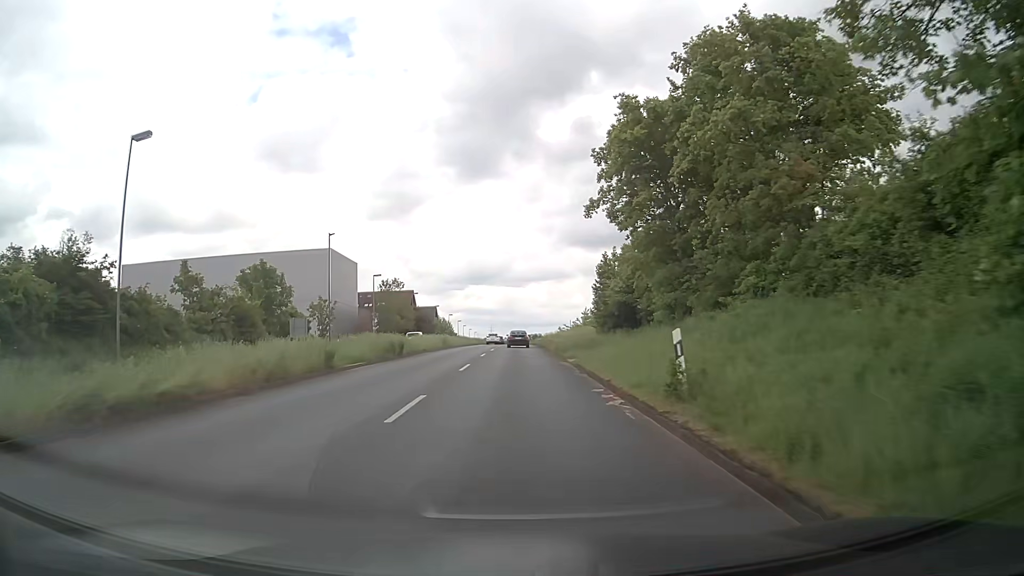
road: primary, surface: asphalt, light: Day
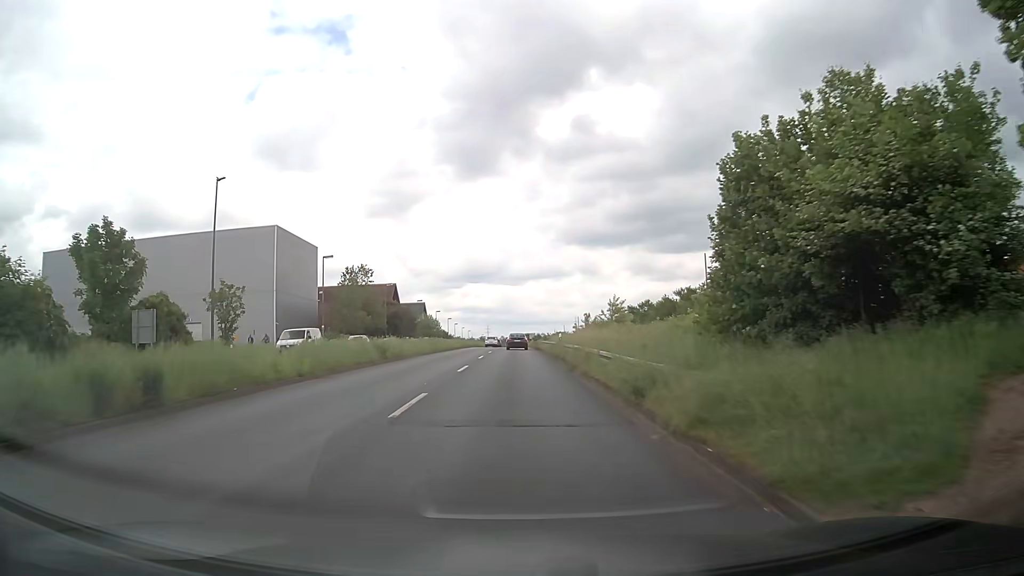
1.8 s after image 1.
(0.0, +23.5) m; 0°
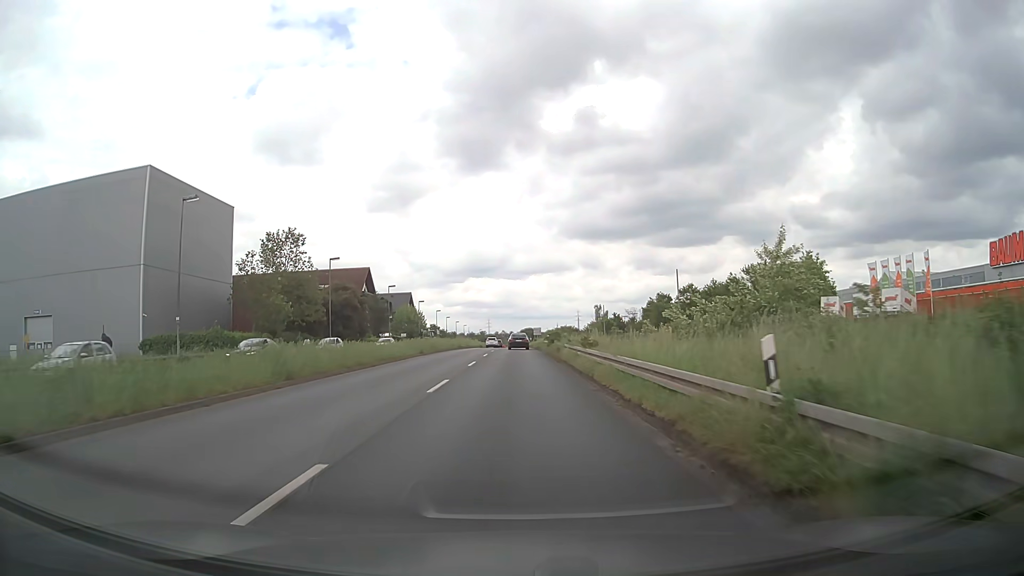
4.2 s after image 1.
(+0.2, +31.6) m; 0°
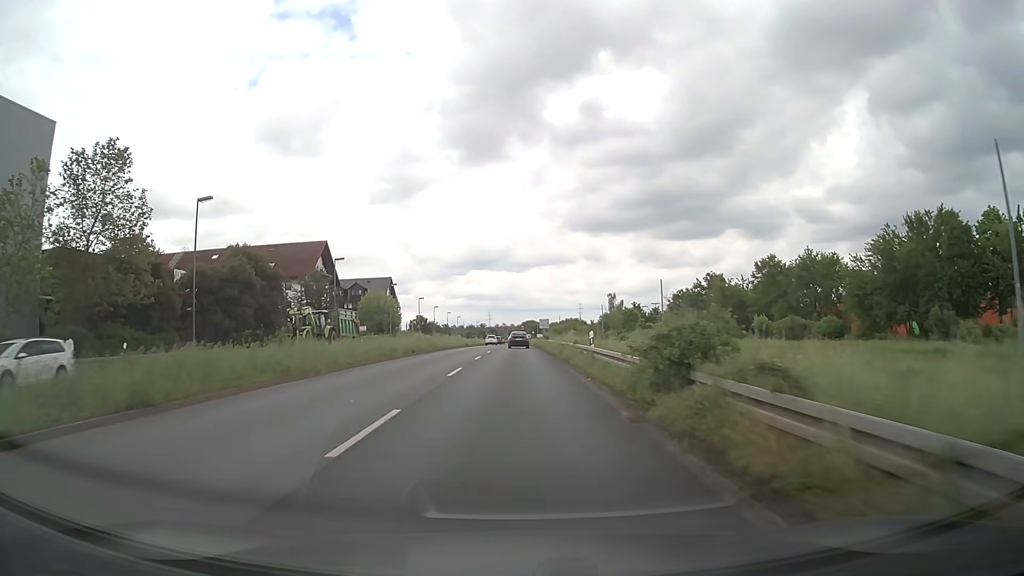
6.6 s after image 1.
(0.0, +32.0) m; 0°
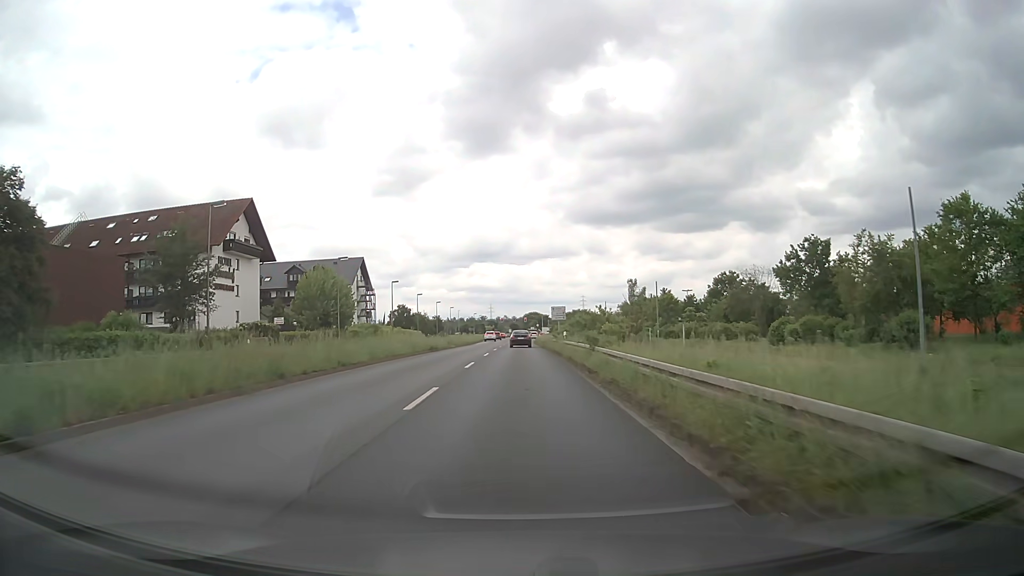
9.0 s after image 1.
(-0.1, +32.0) m; 0°
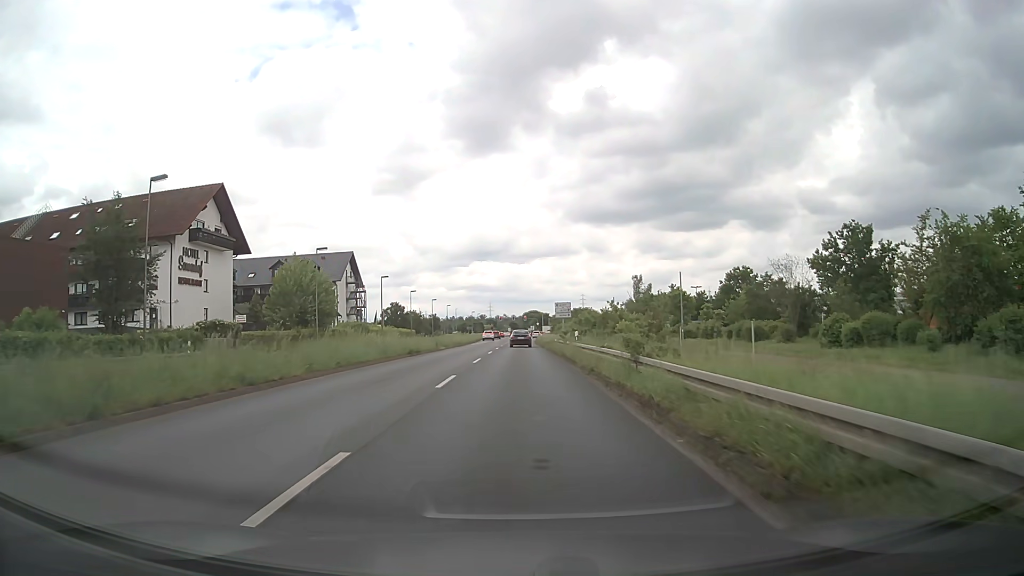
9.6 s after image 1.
(0.0, +8.0) m; 0°
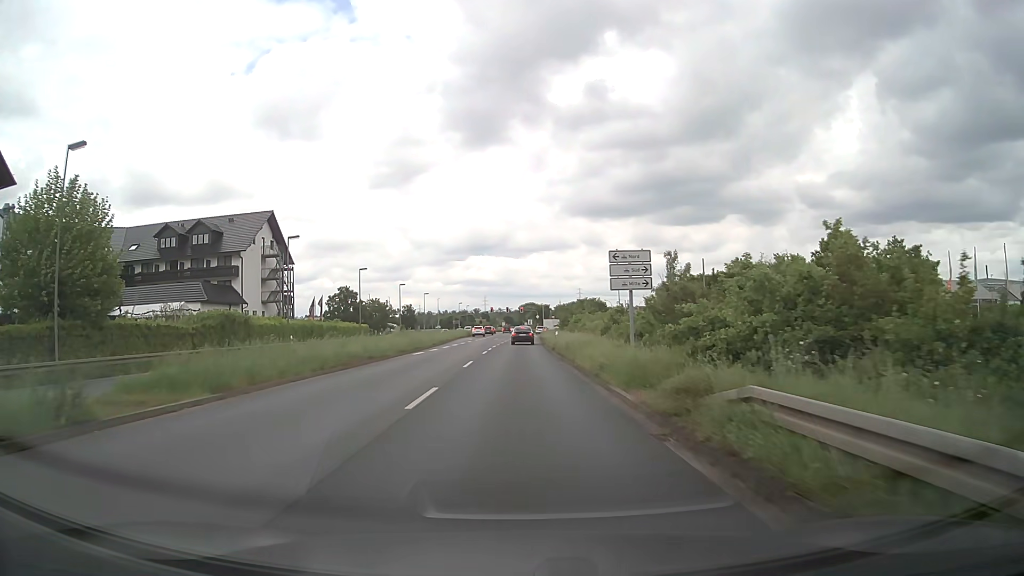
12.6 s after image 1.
(+0.2, +40.2) m; +1°
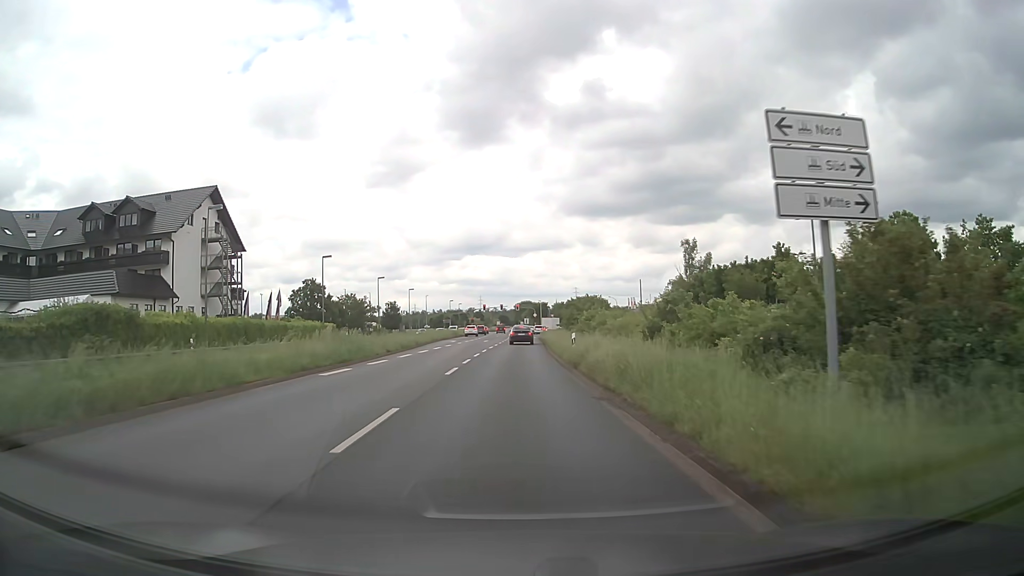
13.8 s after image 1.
(+0.1, +16.1) m; 0°
(0, +10) (0, +20) (0, +30) (0, +40) (0, +50) (+1, +60) (+1, +70) (+1, +80) (+2, +90) (+3, +100) m
